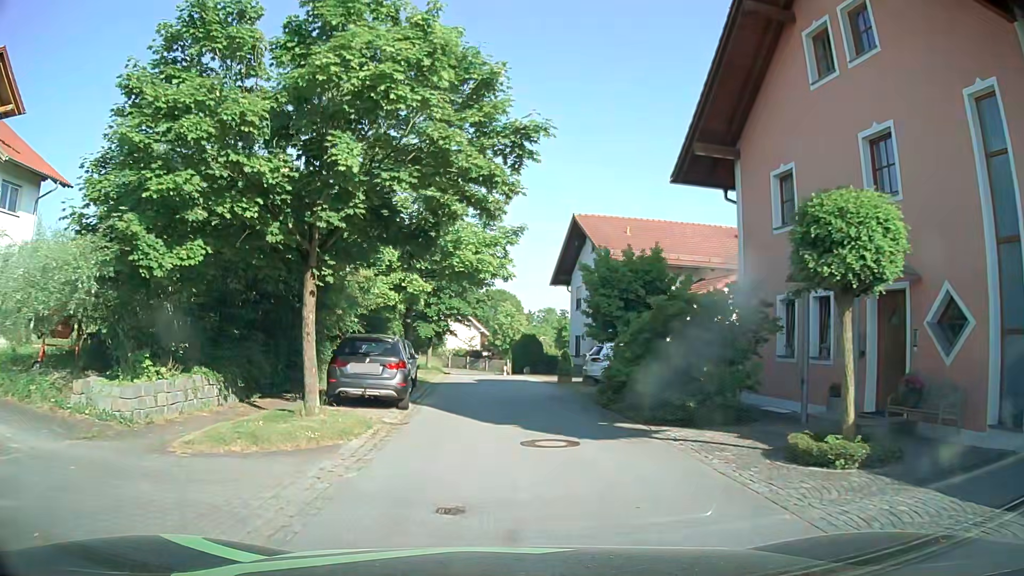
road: residential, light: Day
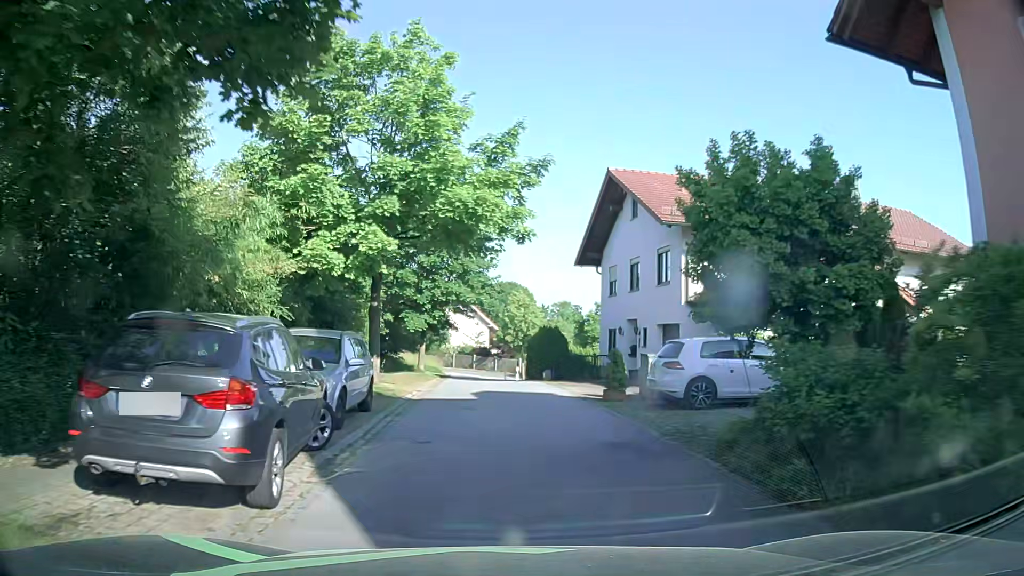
(-0.2, +9.1) m; -1°
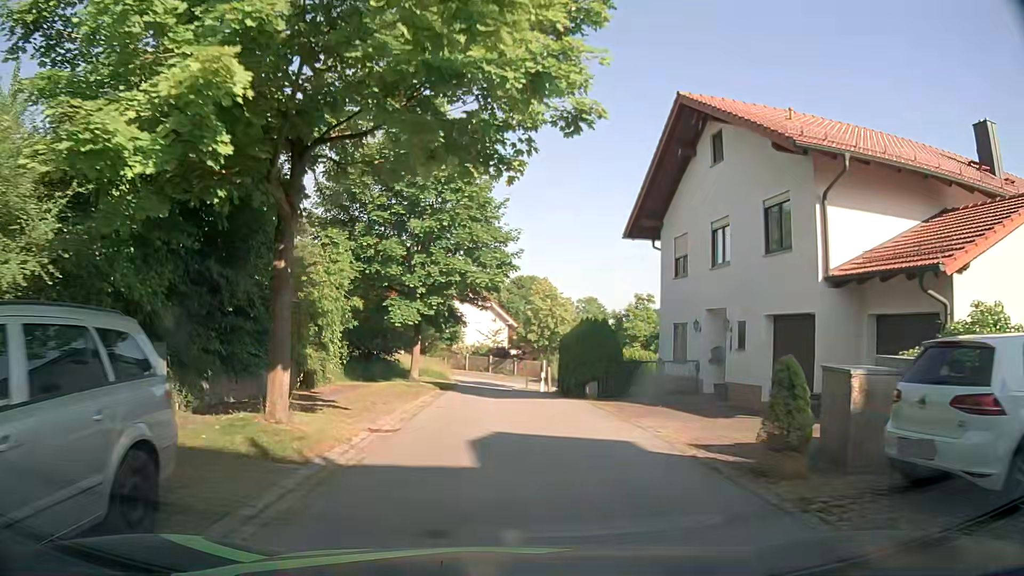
(-0.2, +9.0) m; -2°
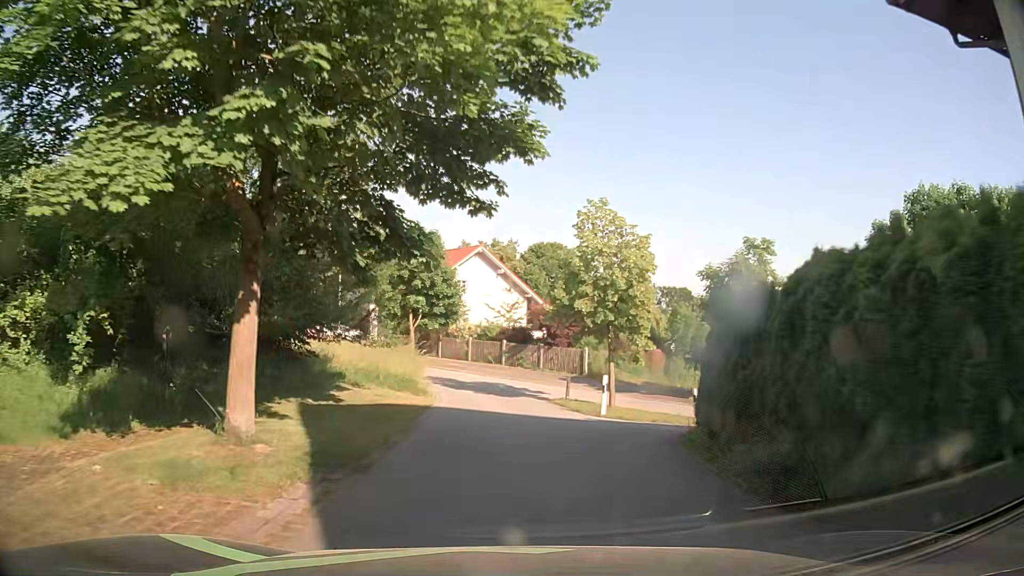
(-0.1, +18.1) m; 0°
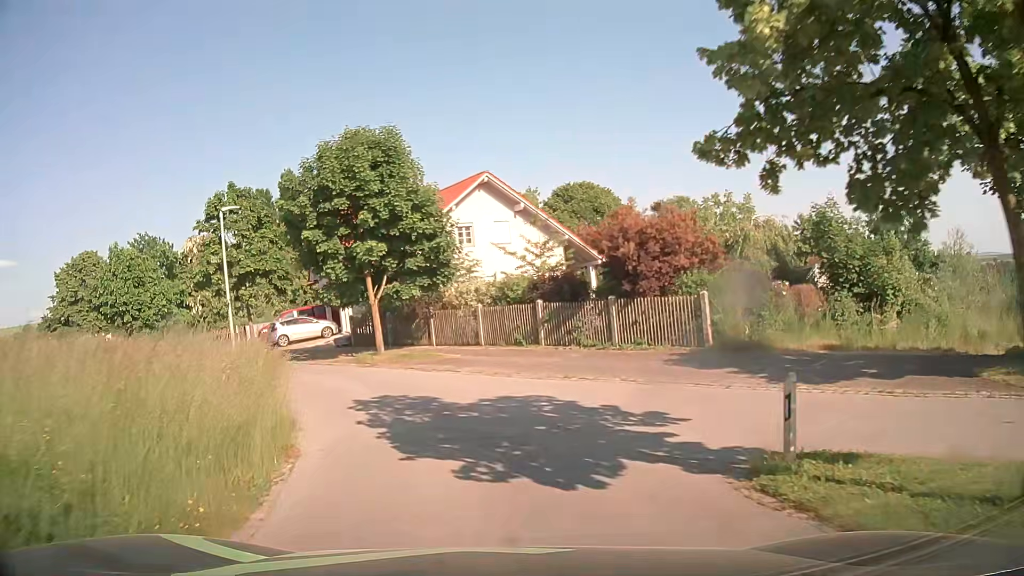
(+0.1, +17.2) m; -1°
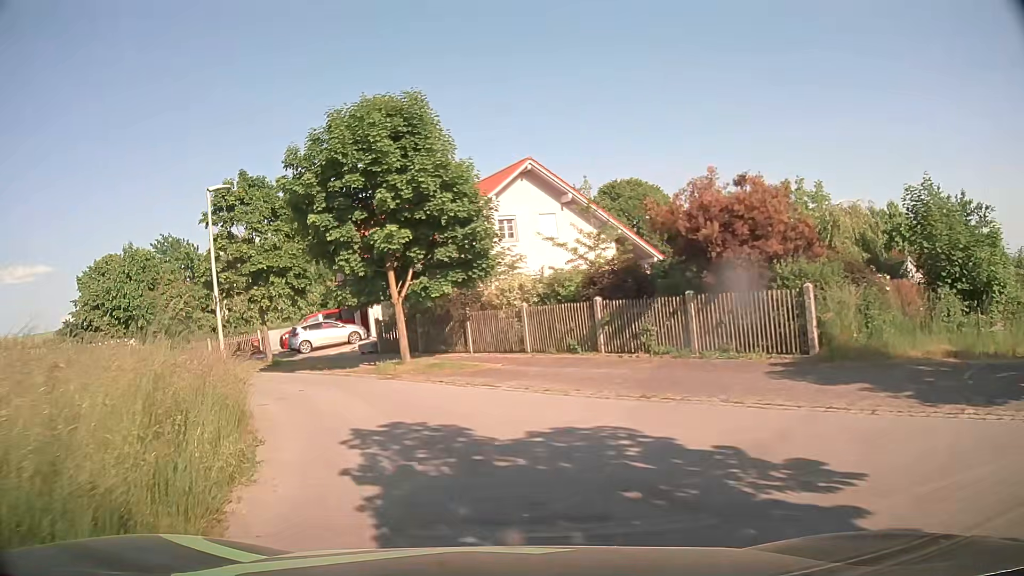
(-0.2, +3.8) m; -6°
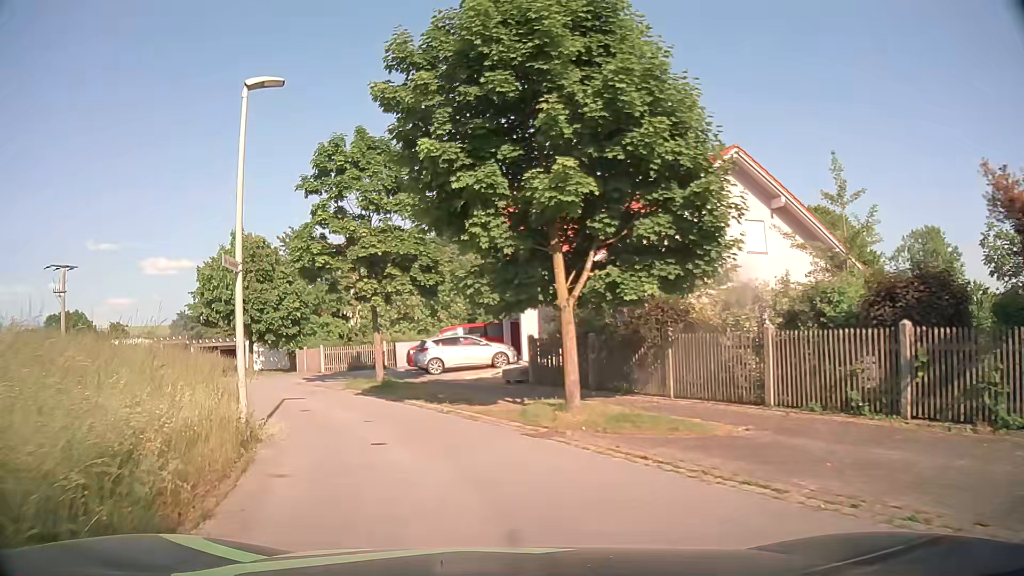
(-0.9, +7.6) m; -12°
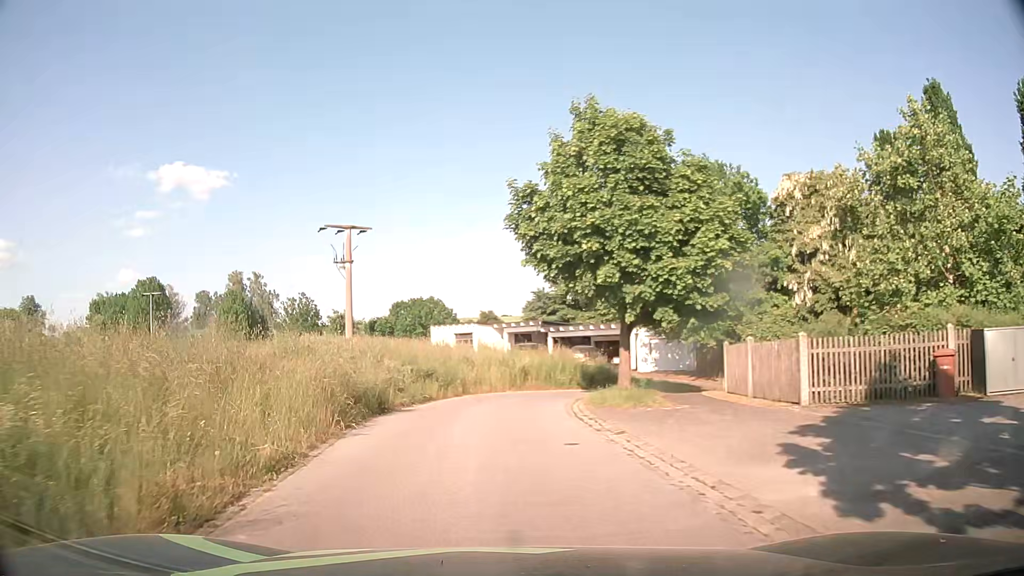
(-6.6, +21.3) m; -34°
(0, +10) (0, +20) (+5, +28) (+14, +31) (+23, +28) (+31, +22) (+37, +14) (+43, +6) (+52, +1) (+61, +3) m
